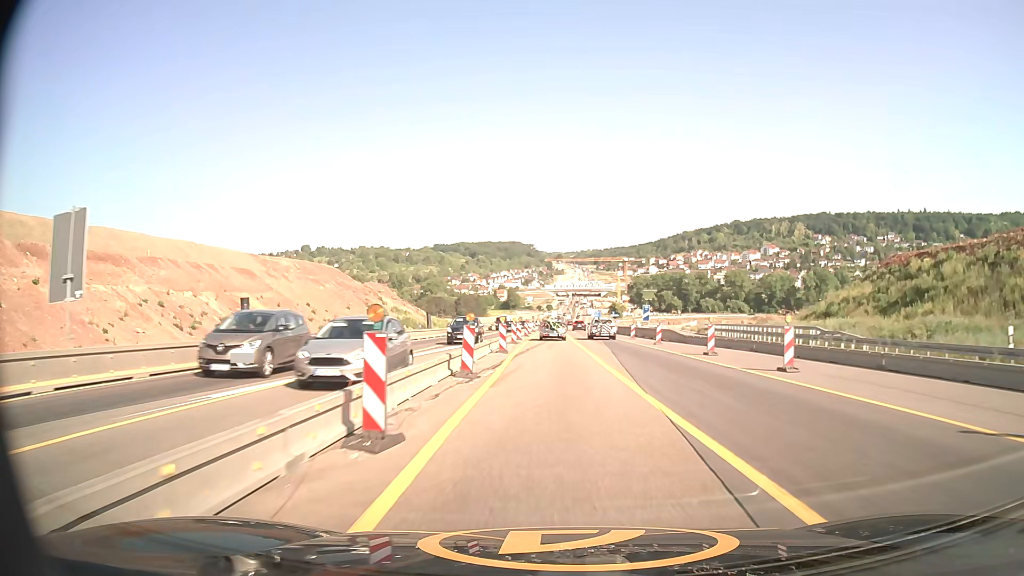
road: motorway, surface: asphalt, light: Day
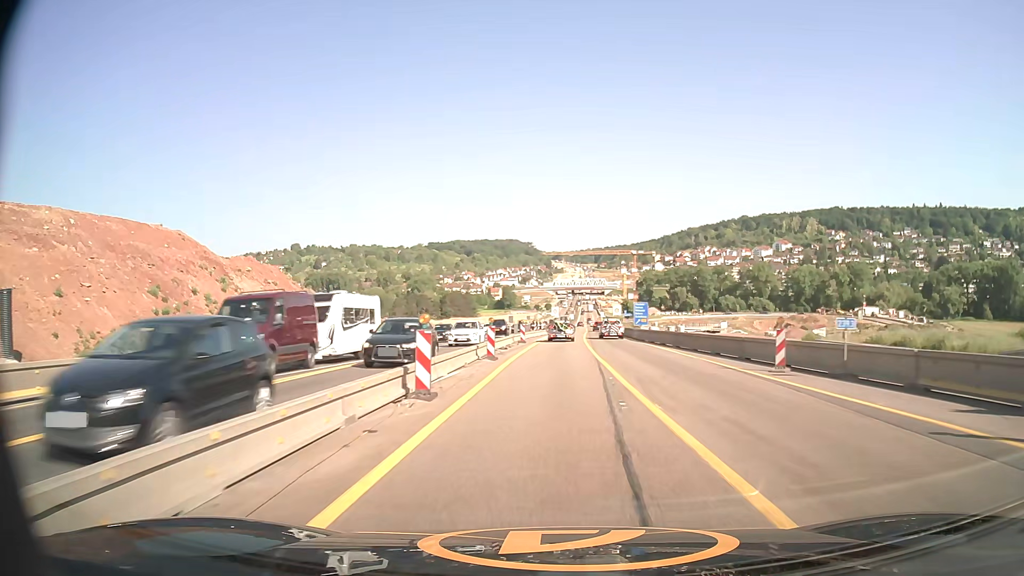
(-0.3, +57.4) m; 0°
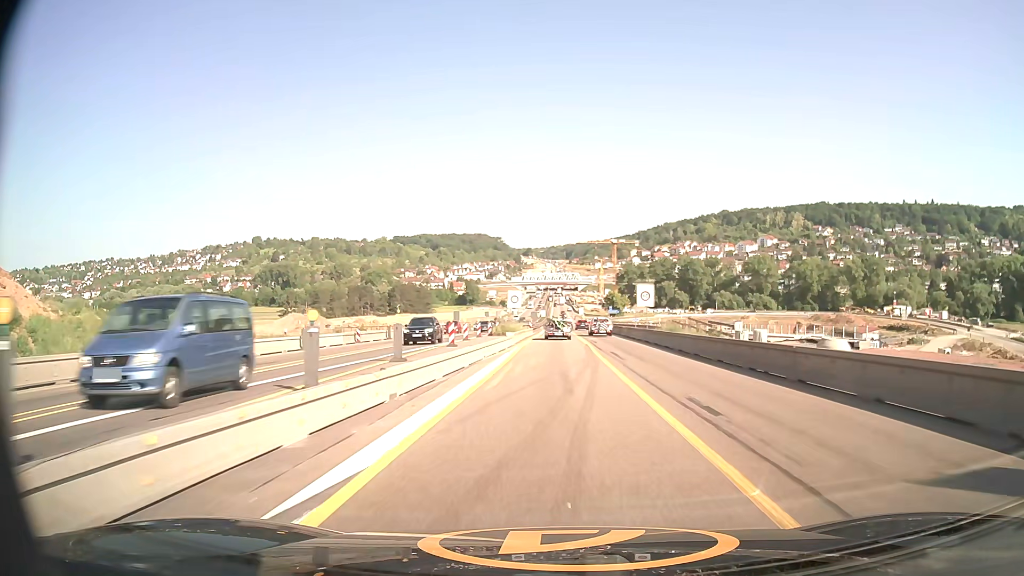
(+1.1, +57.4) m; +3°
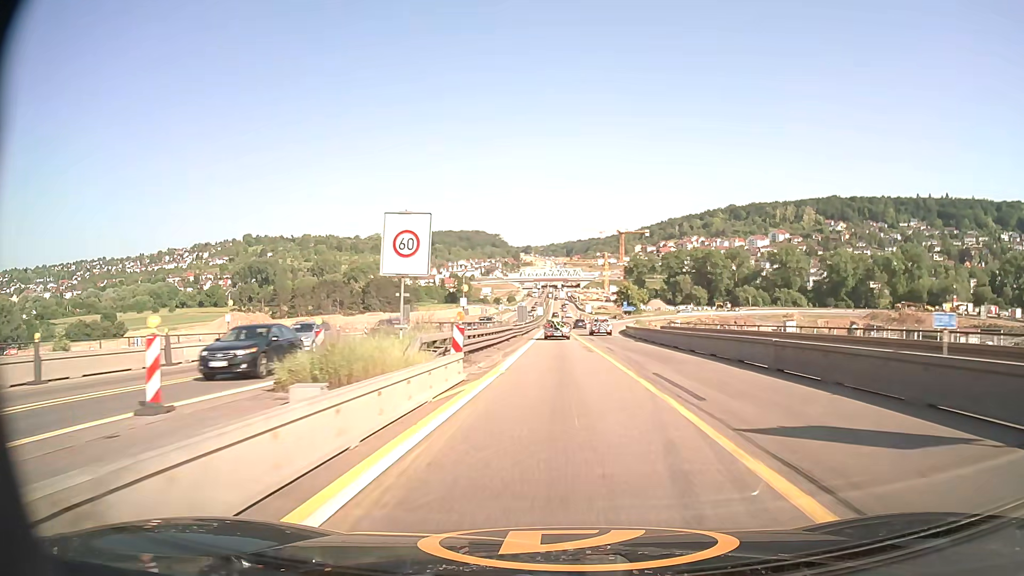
(+0.1, +45.4) m; 0°
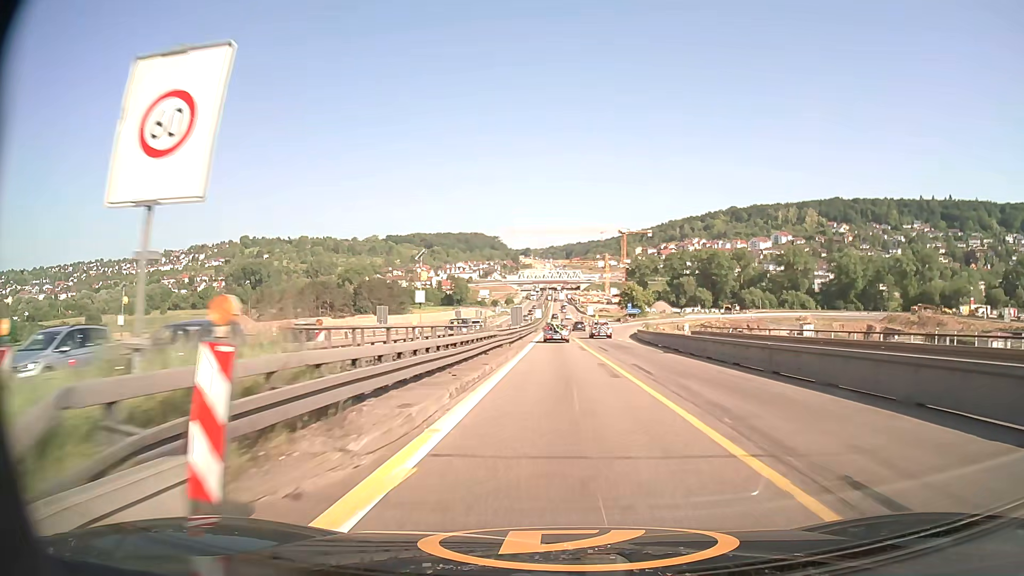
(0.0, +11.4) m; 0°
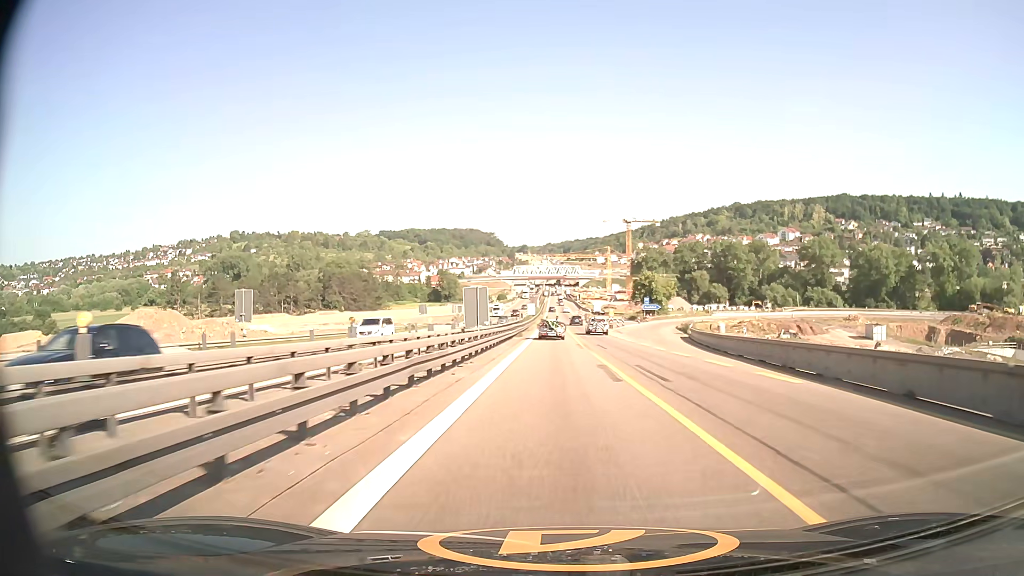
(+0.1, +34.7) m; 0°
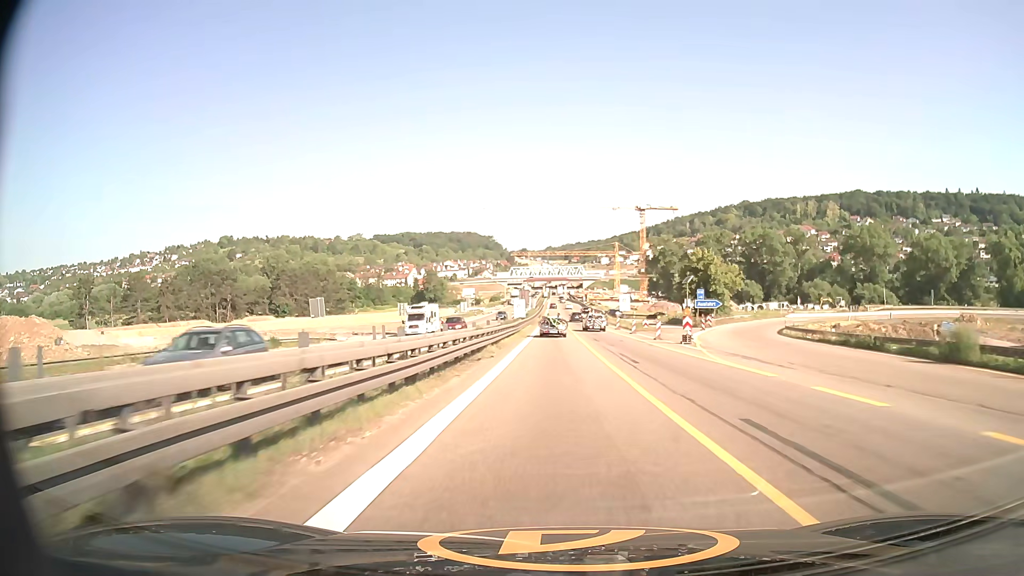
(+0.1, +47.2) m; 0°
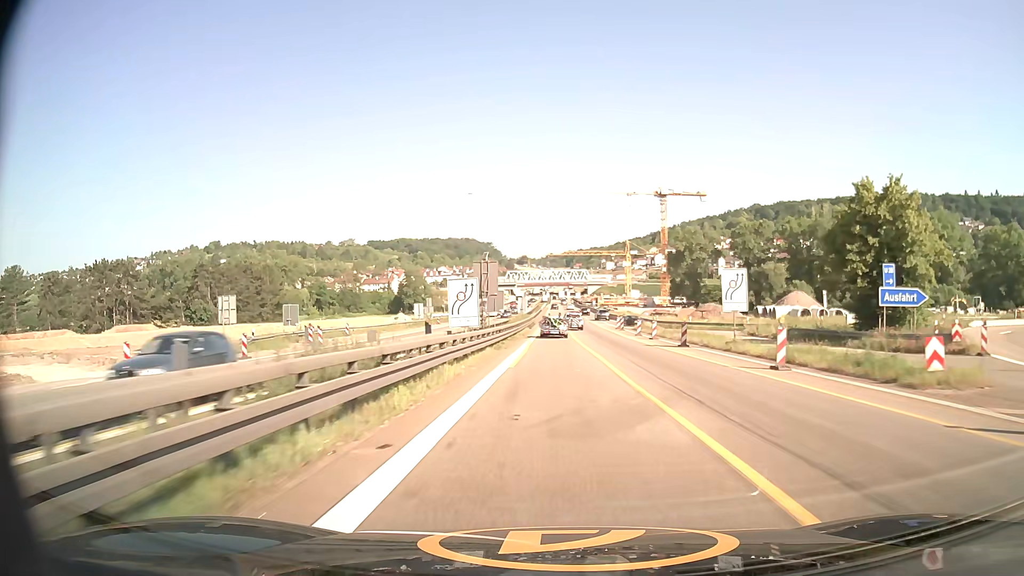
(0.0, +48.6) m; 0°
(0, +10) (0, +20) (0, +30) (0, +40) (0, +50) (0, +60) (0, +70) (0, +80) (0, +90) (0, +100) m
